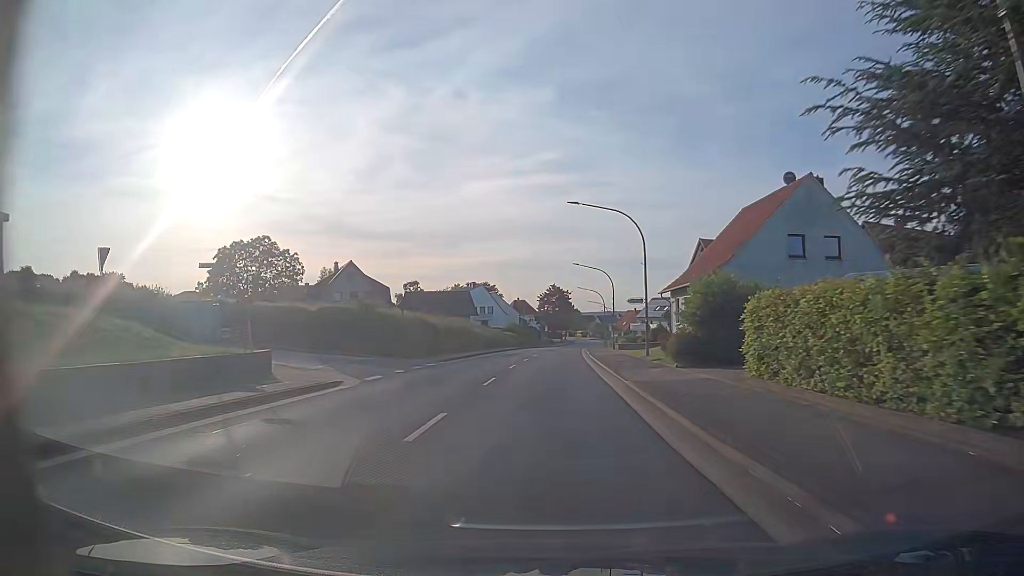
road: primary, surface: asphalt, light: Day
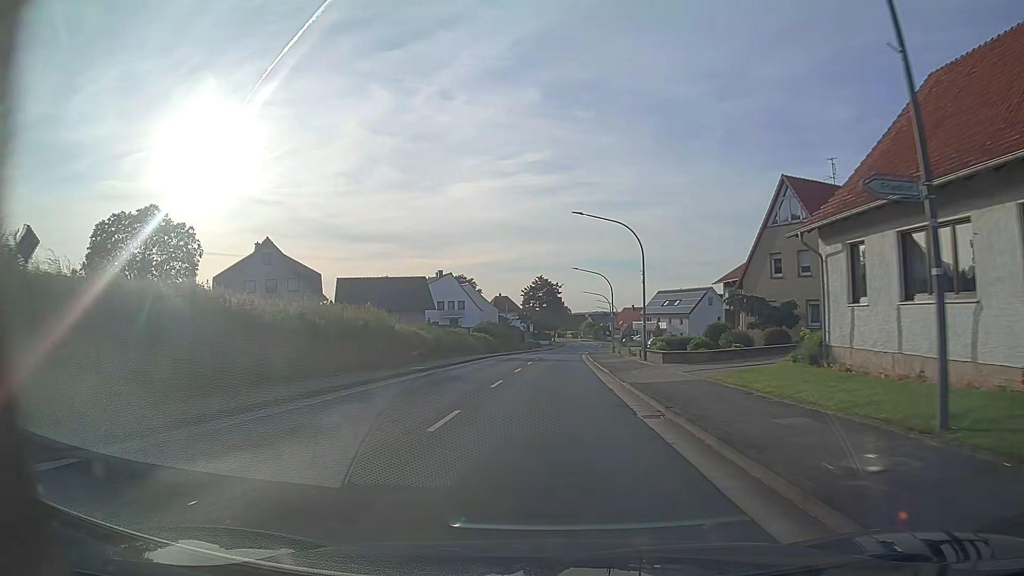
(+0.3, +26.0) m; +1°
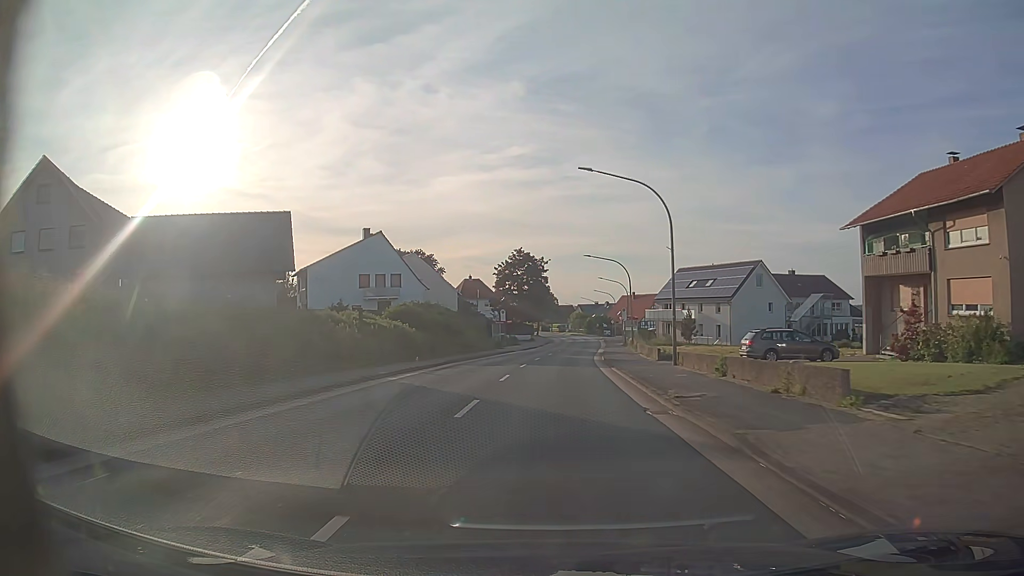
(+0.4, +35.3) m; +1°
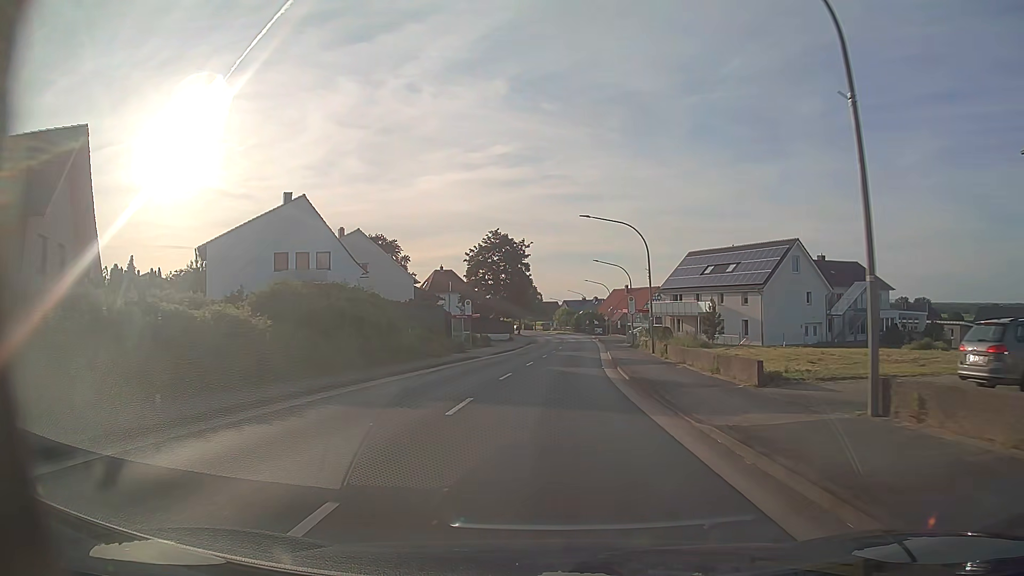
(+0.2, +17.8) m; +1°
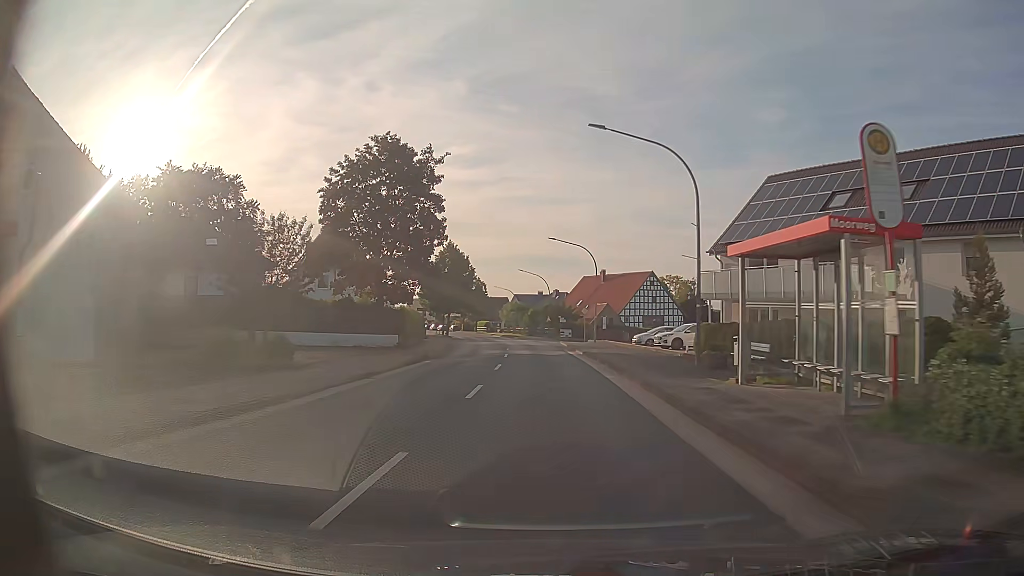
(+1.5, +42.9) m; +4°
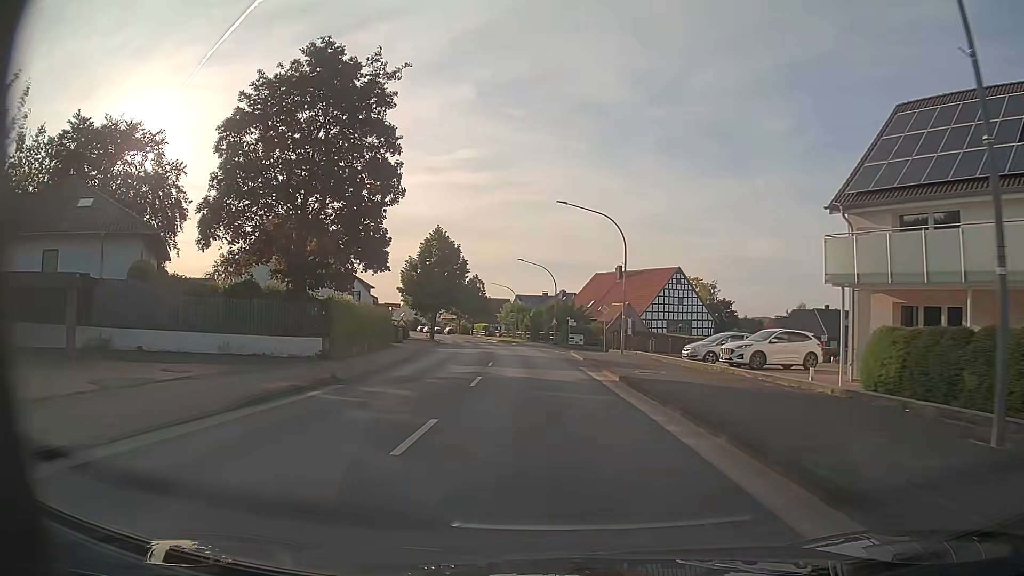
(0.0, +15.5) m; 0°
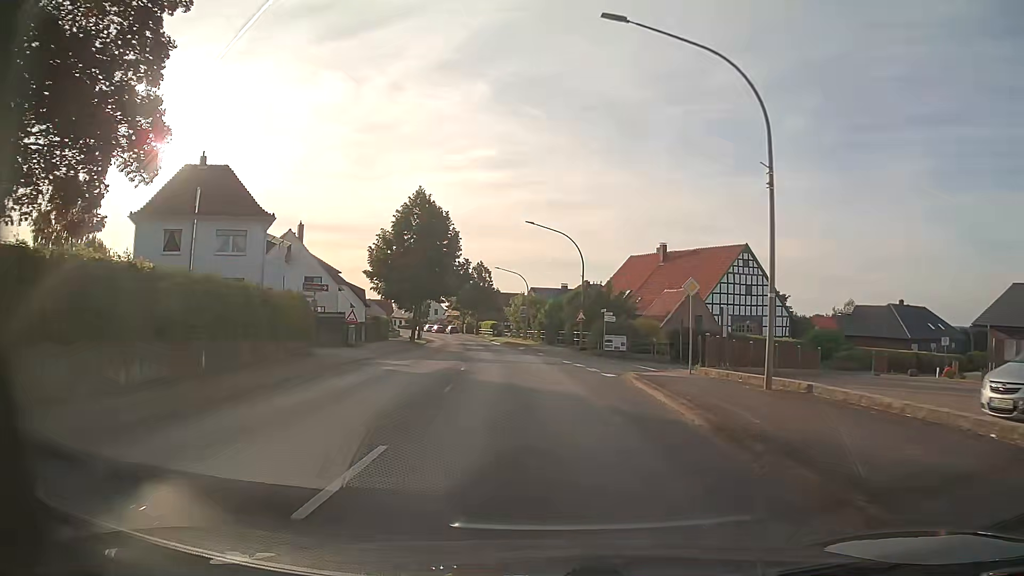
(-0.3, +20.8) m; -1°
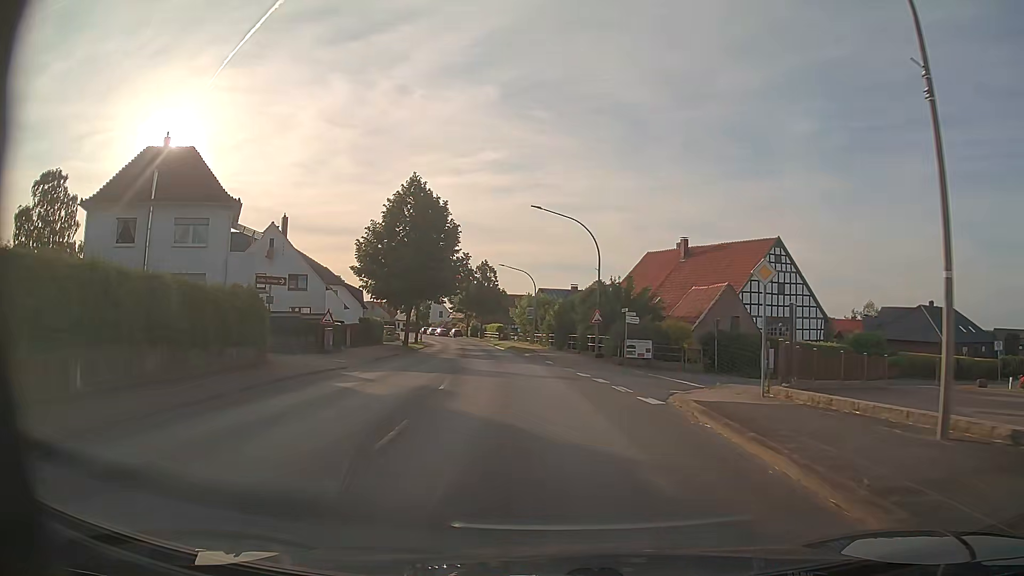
(-0.1, +6.3) m; -1°
